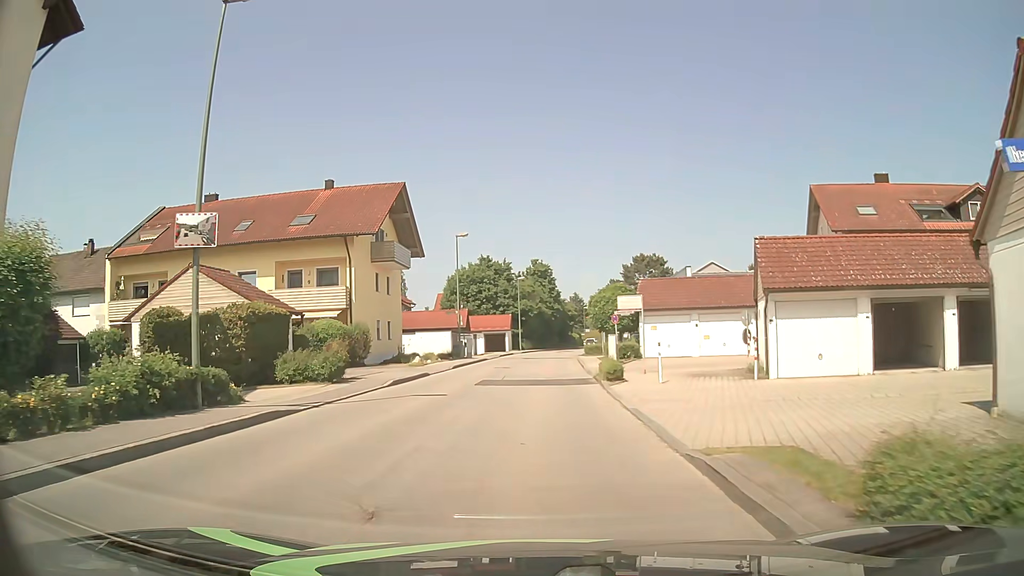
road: unclassified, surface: asphalt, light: Day
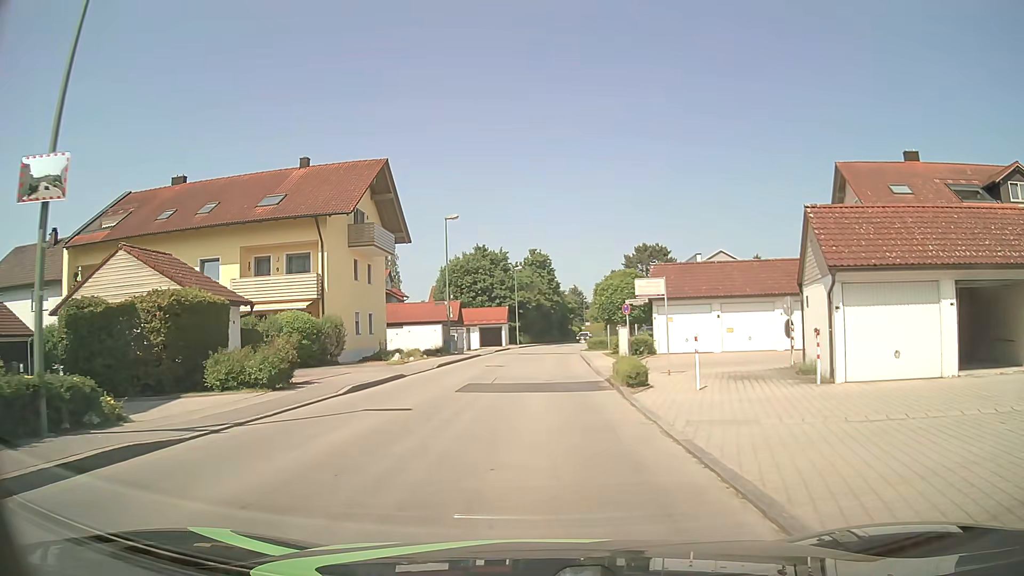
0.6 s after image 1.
(0.0, +4.4) m; 0°
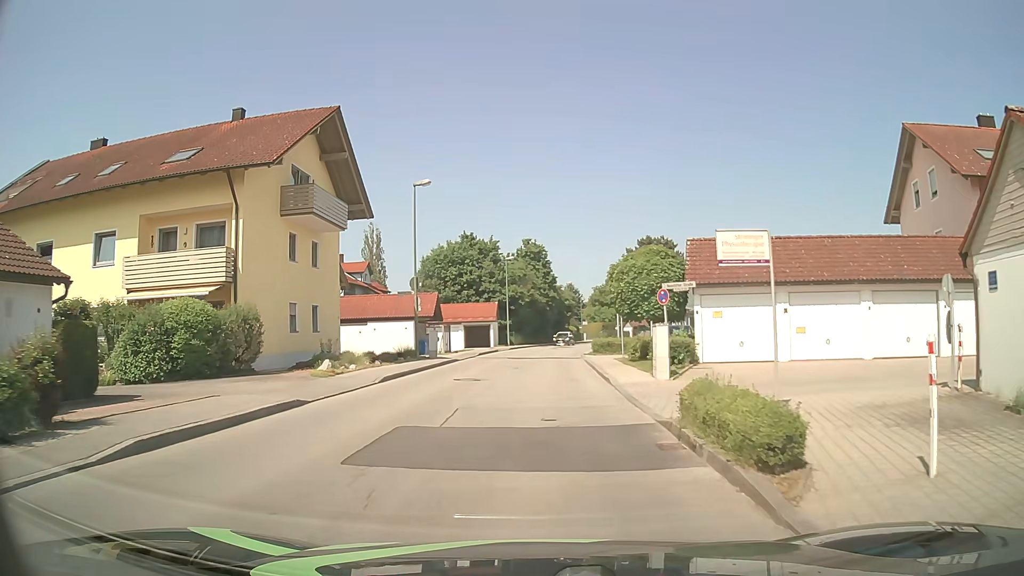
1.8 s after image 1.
(0.0, +8.9) m; 0°
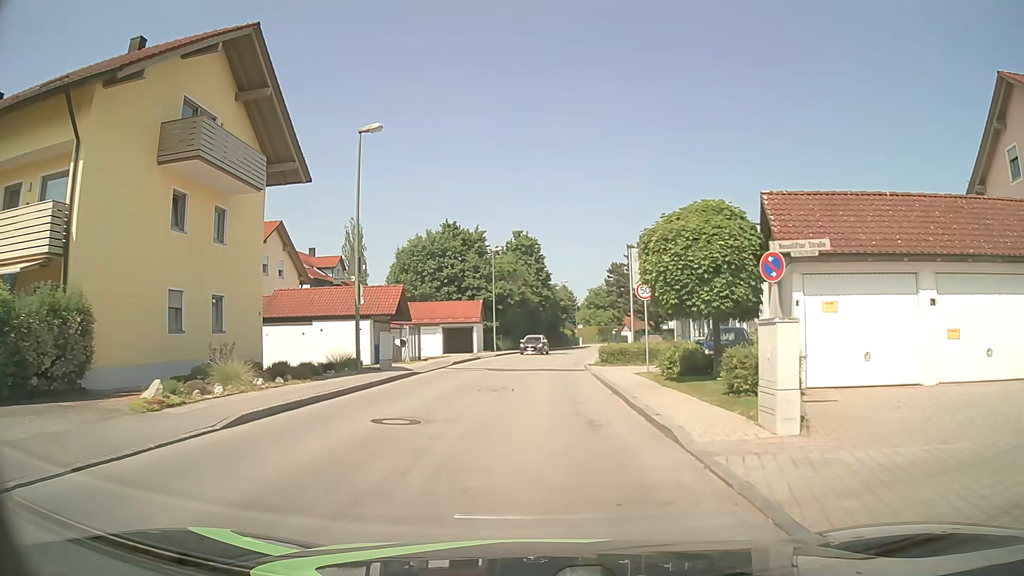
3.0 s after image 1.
(+0.1, +9.0) m; 0°
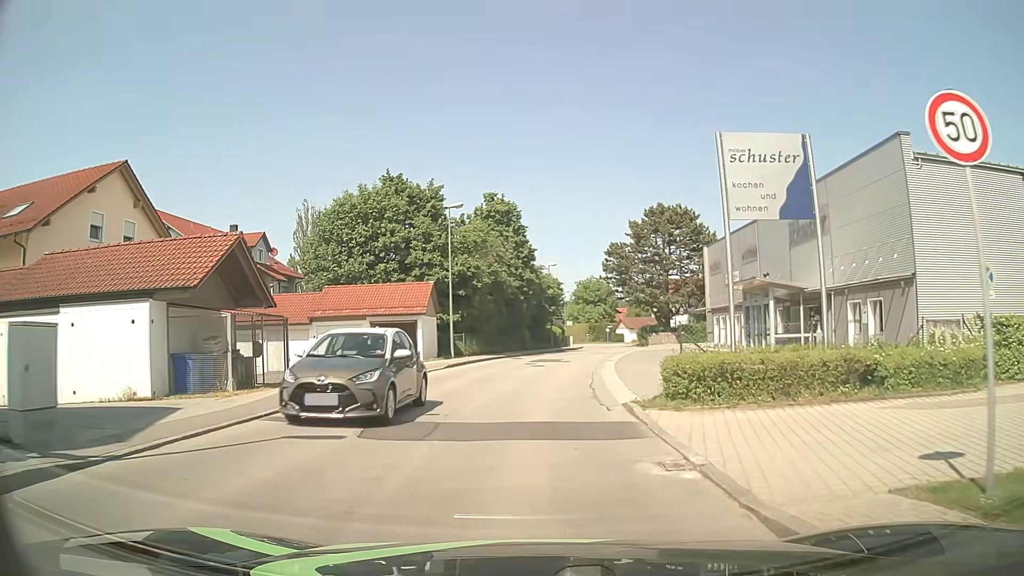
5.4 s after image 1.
(+0.4, +17.9) m; +2°
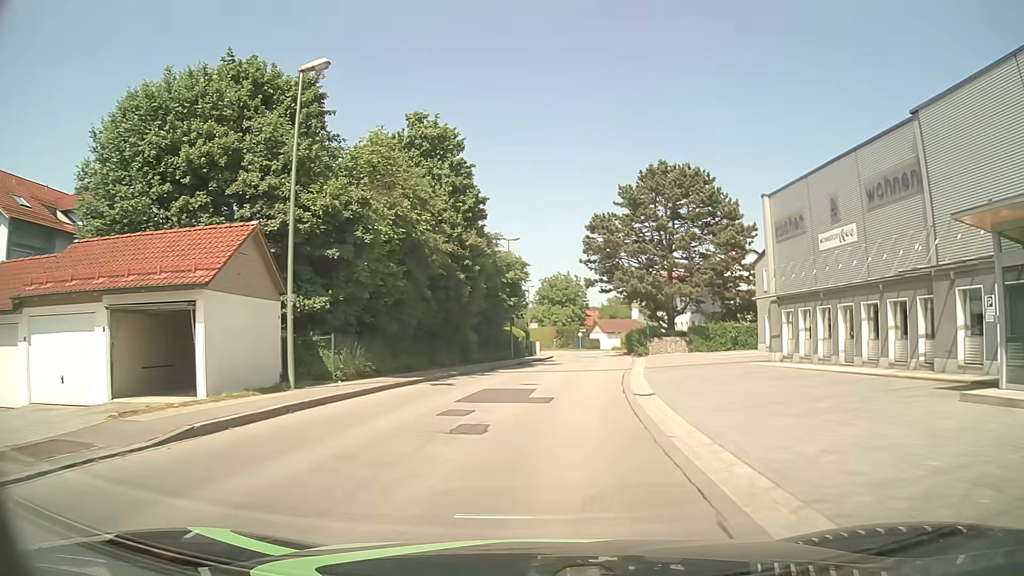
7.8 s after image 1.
(+0.4, +20.1) m; +4°
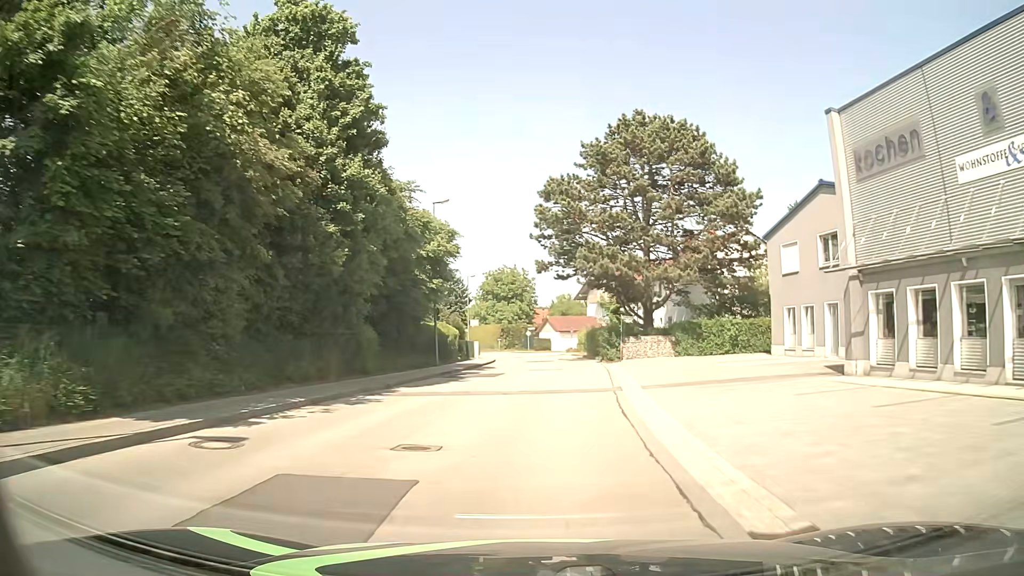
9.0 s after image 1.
(+0.4, +12.4) m; +4°
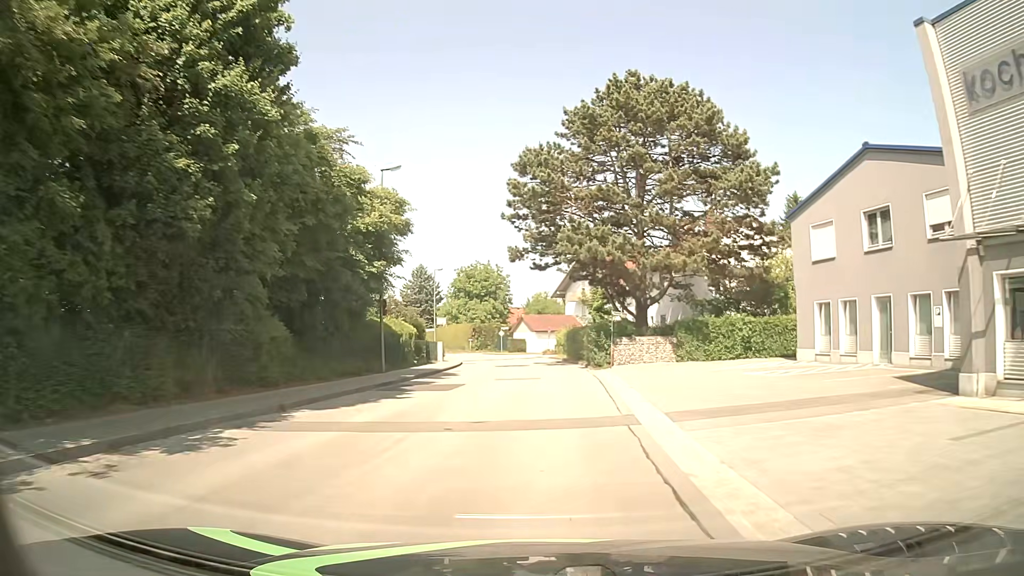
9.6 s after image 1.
(+0.1, +6.7) m; +2°
(0, +10) (+1, +20) (+1, +30) (+1, +40) (0, +50) (-2, +60) (-4, +70) (-7, +79) (-11, +88) (-14, +98) m
